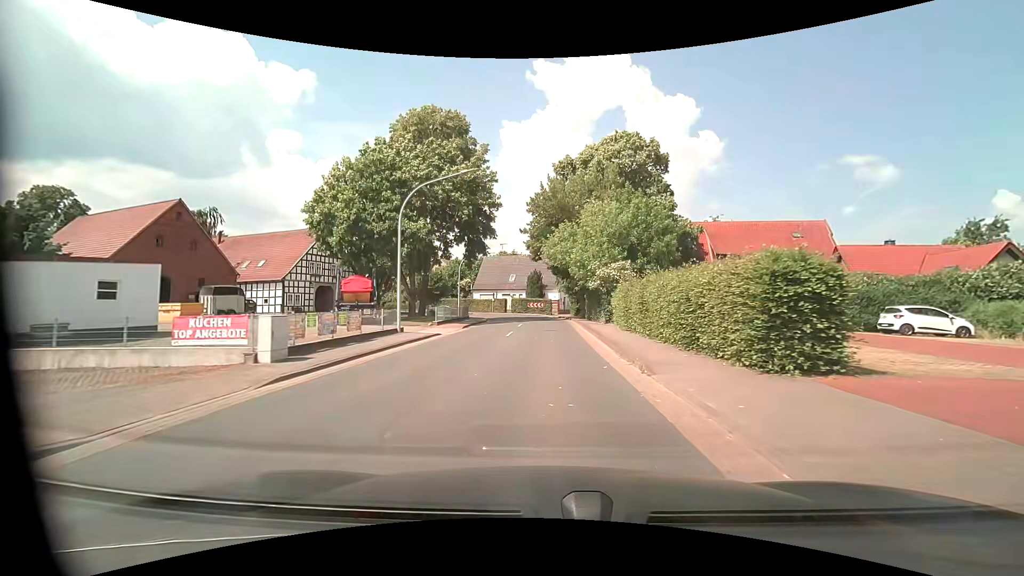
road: primary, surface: asphalt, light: Day
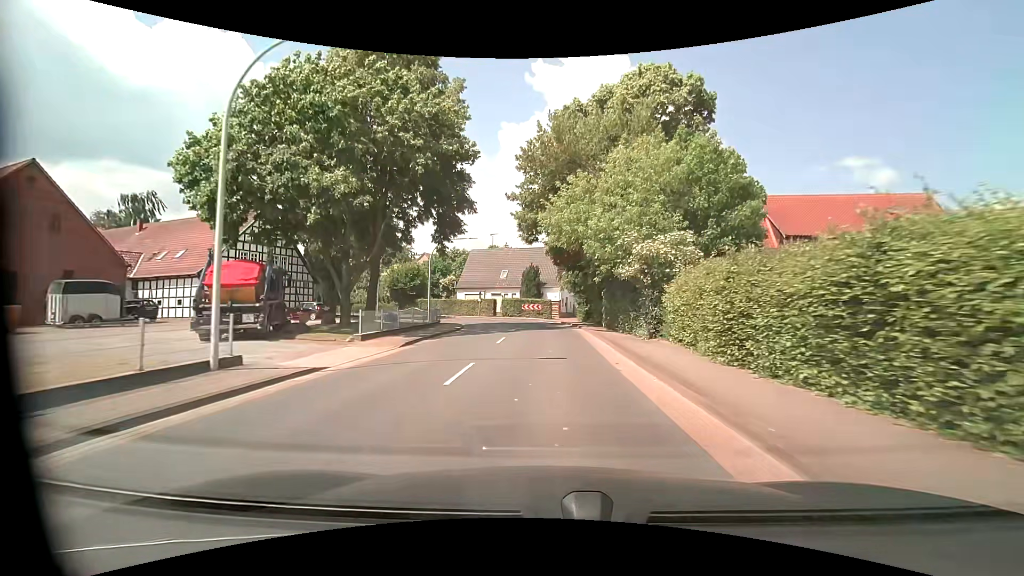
(0.0, +12.8) m; 0°
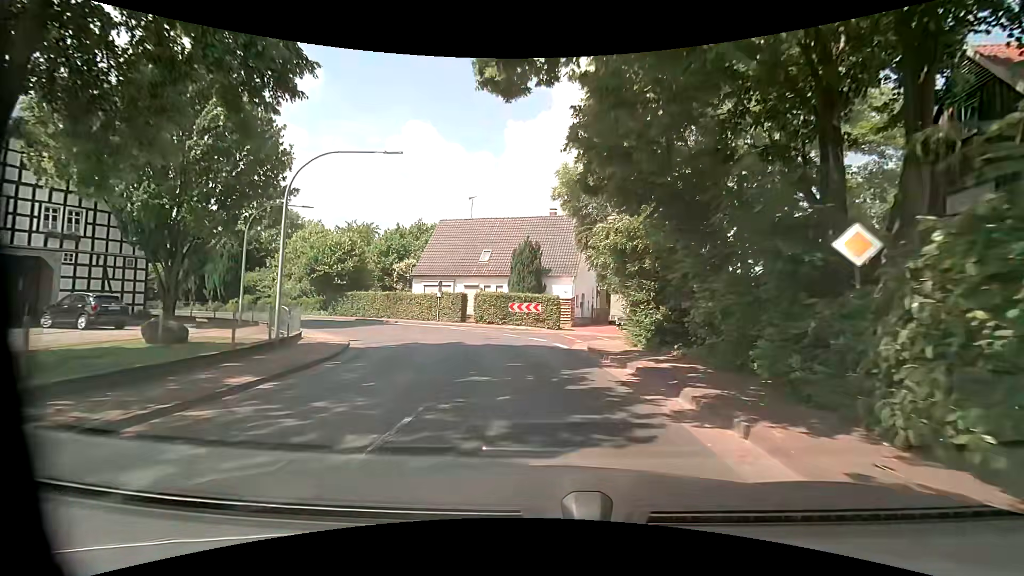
(-0.1, +22.2) m; -1°
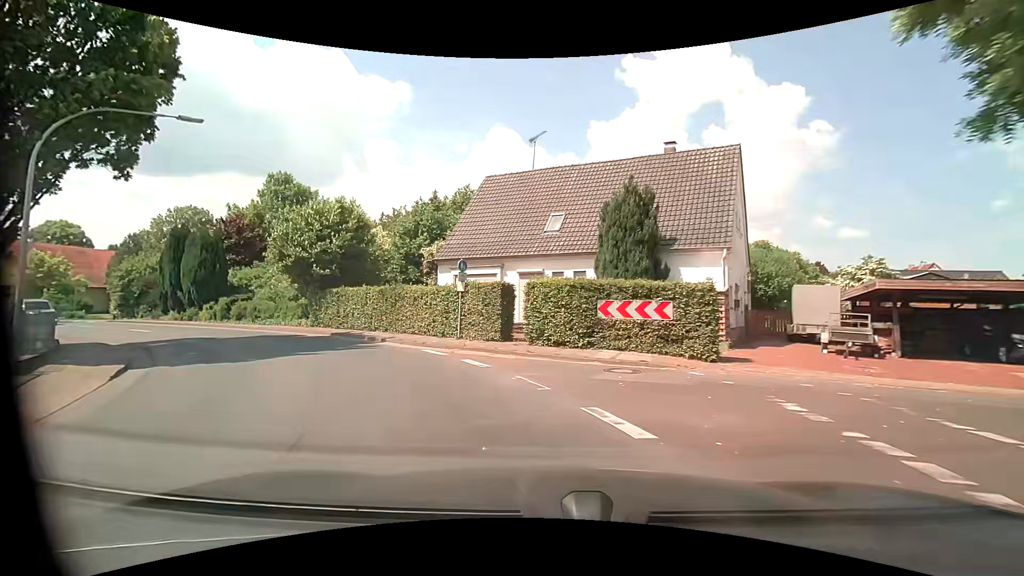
(-0.9, +16.3) m; -9°
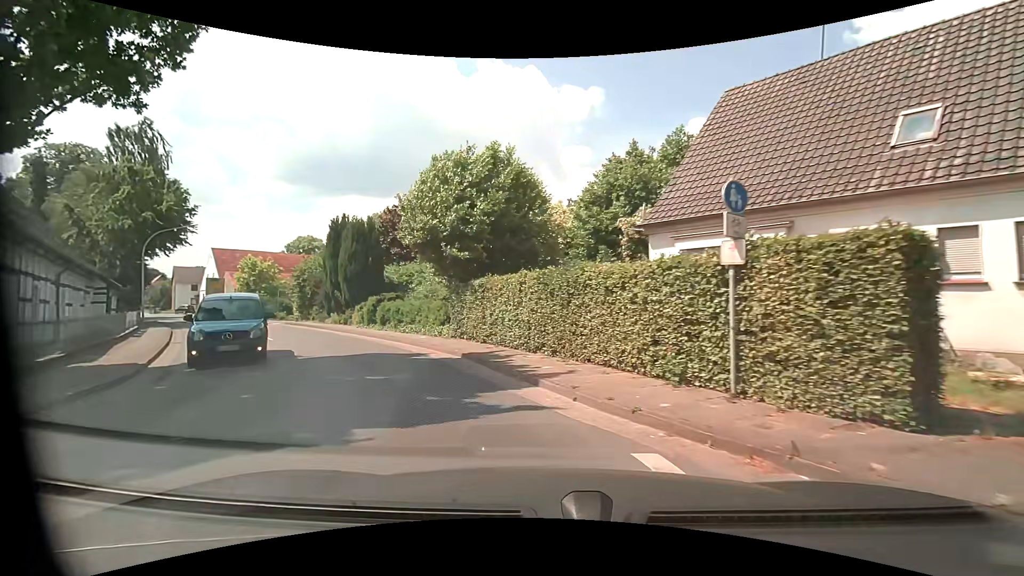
(-2.0, +10.4) m; -23°
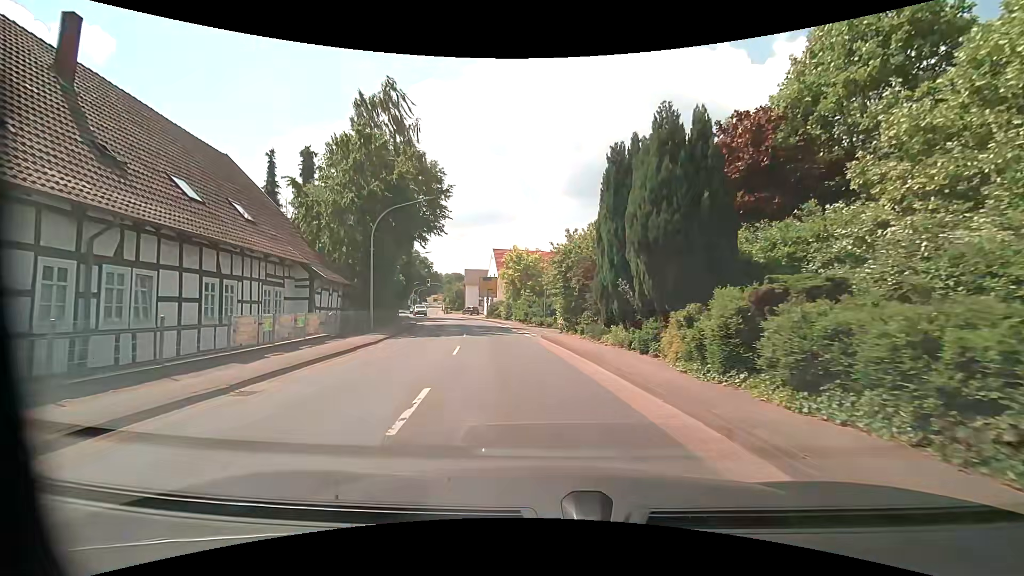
(-6.0, +16.3) m; -32°
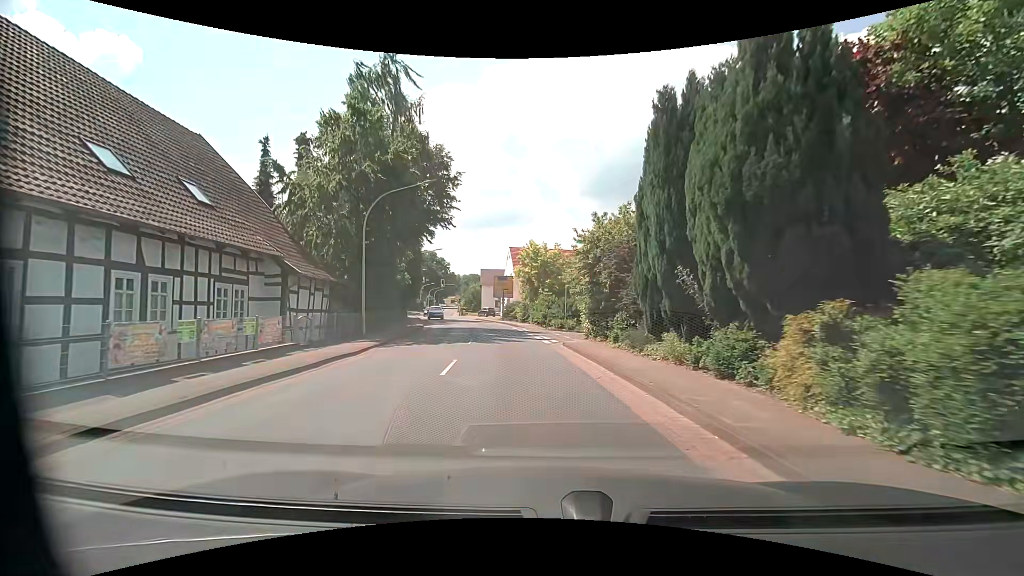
(0.0, +4.3) m; -2°
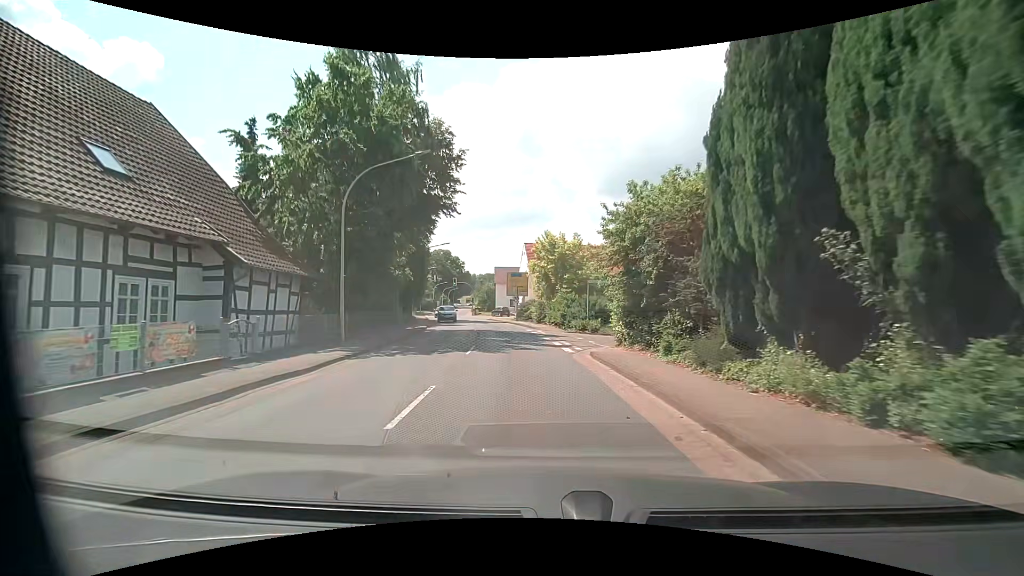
(-0.1, +4.7) m; -1°
